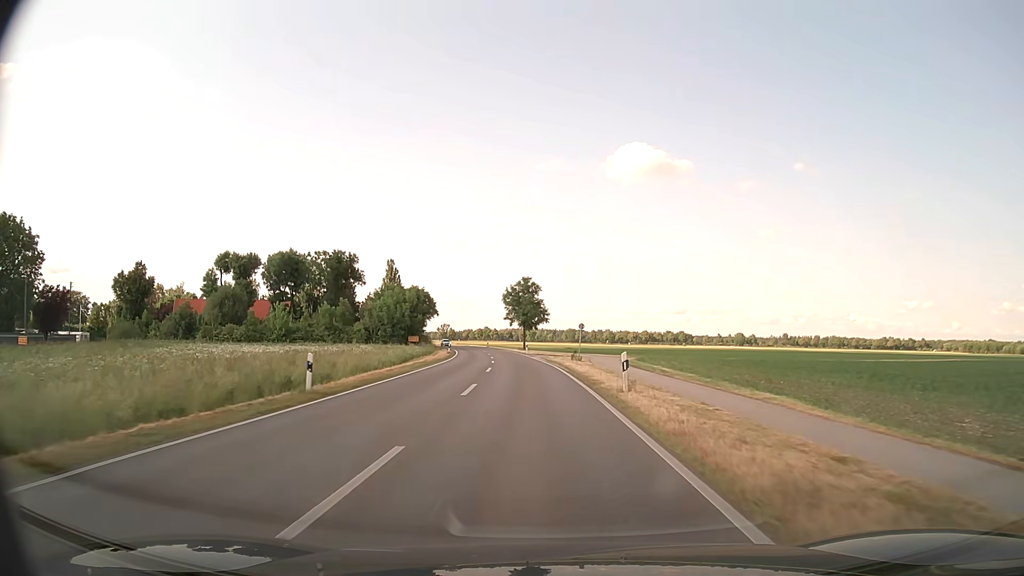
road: primary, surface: asphalt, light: Day
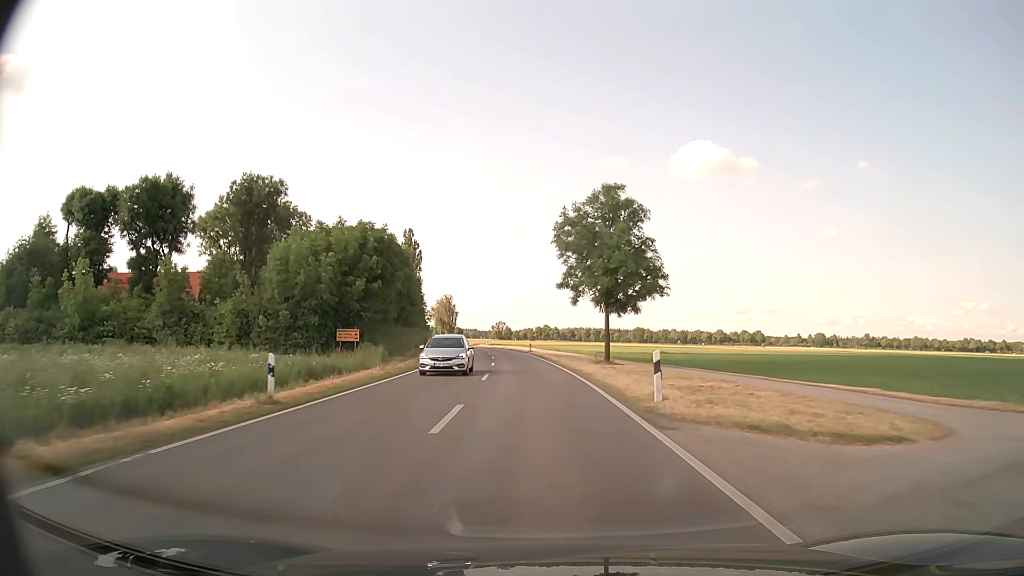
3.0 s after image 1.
(-2.7, +55.0) m; -5°
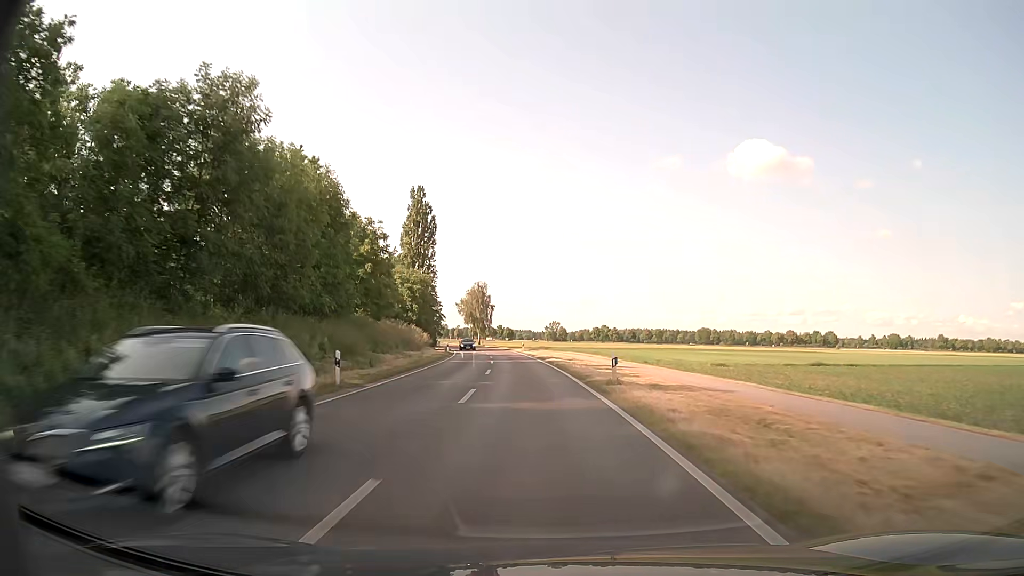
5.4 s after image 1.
(-1.7, +43.2) m; -4°
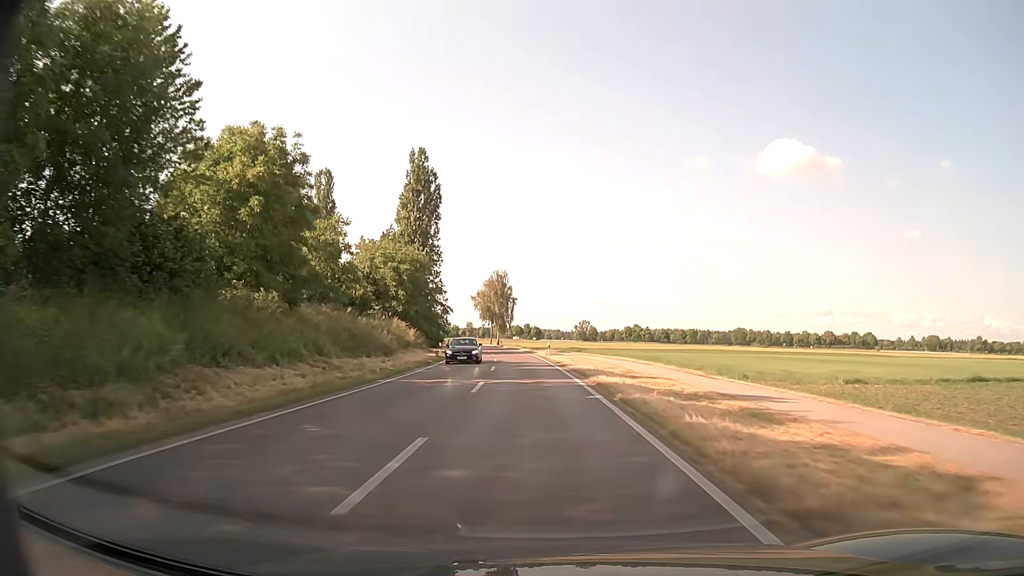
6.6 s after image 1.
(-0.5, +21.3) m; -3°
(0, +10) (0, +20) (-1, +30) (-1, +40) (-2, +50) (-3, +60) (-4, +70) (-5, +80) (-7, +90) (-9, +99) m
